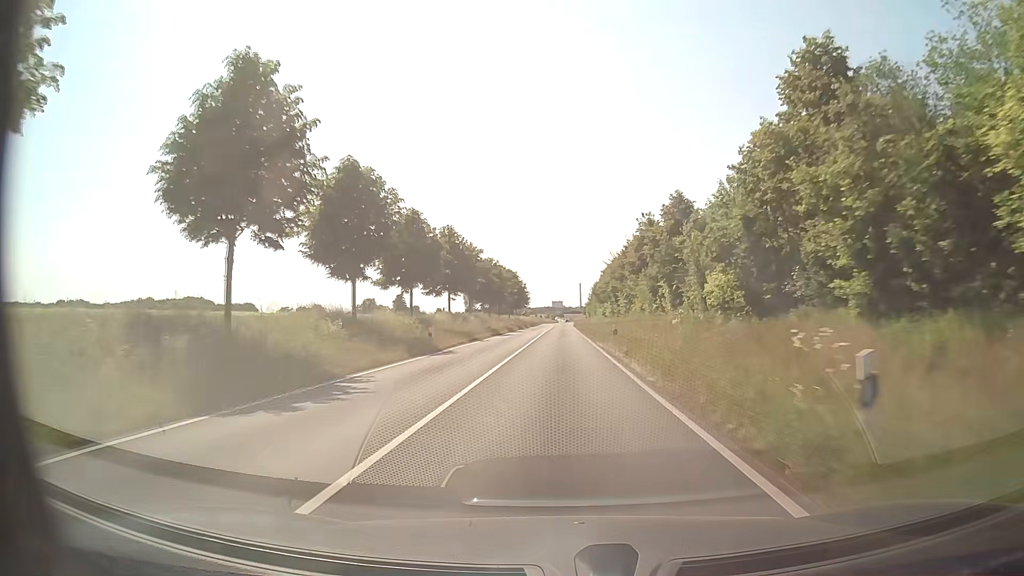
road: secondary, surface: asphalt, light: Day
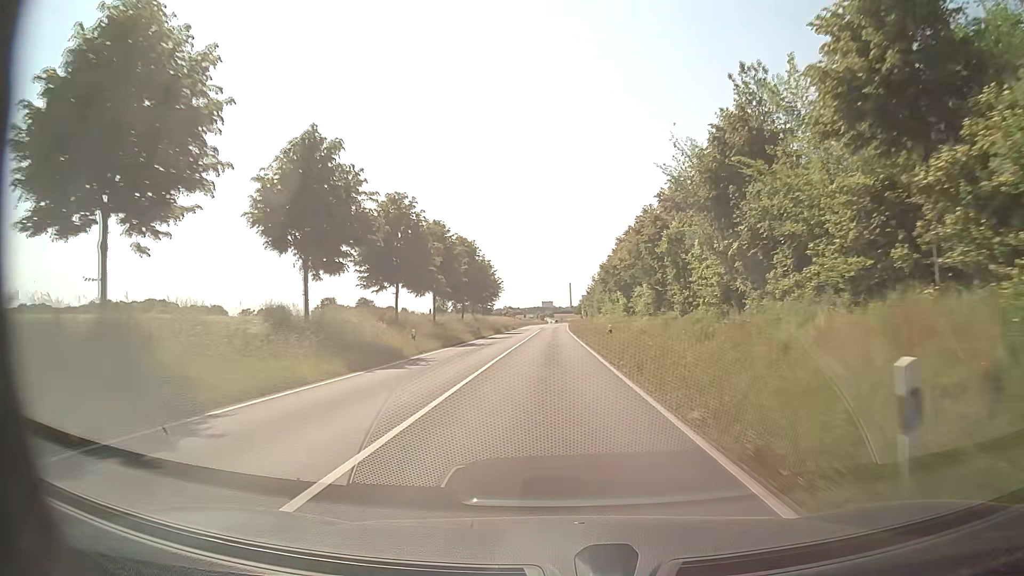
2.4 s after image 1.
(+0.3, +51.3) m; +1°
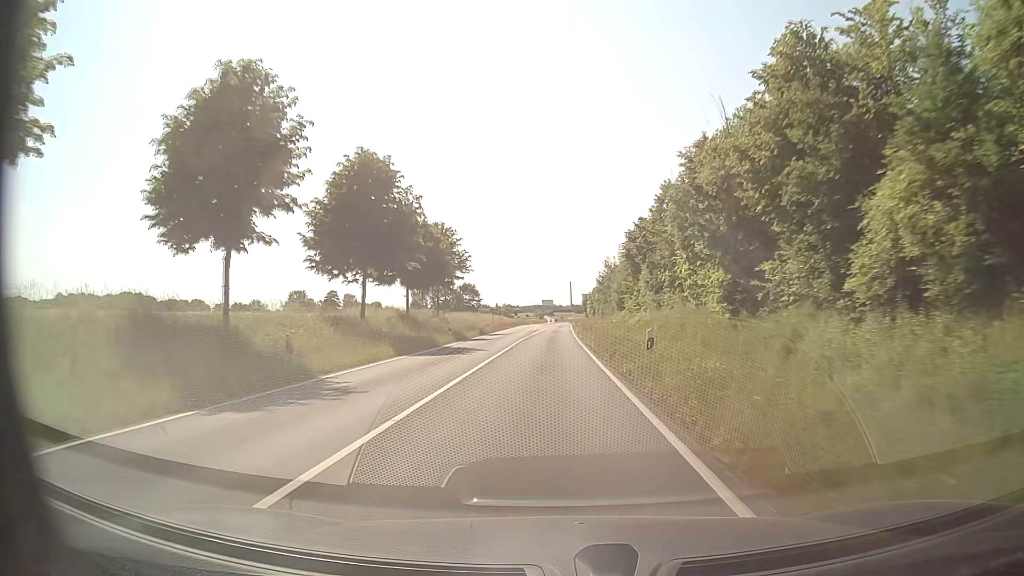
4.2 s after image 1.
(-0.2, +38.9) m; 0°
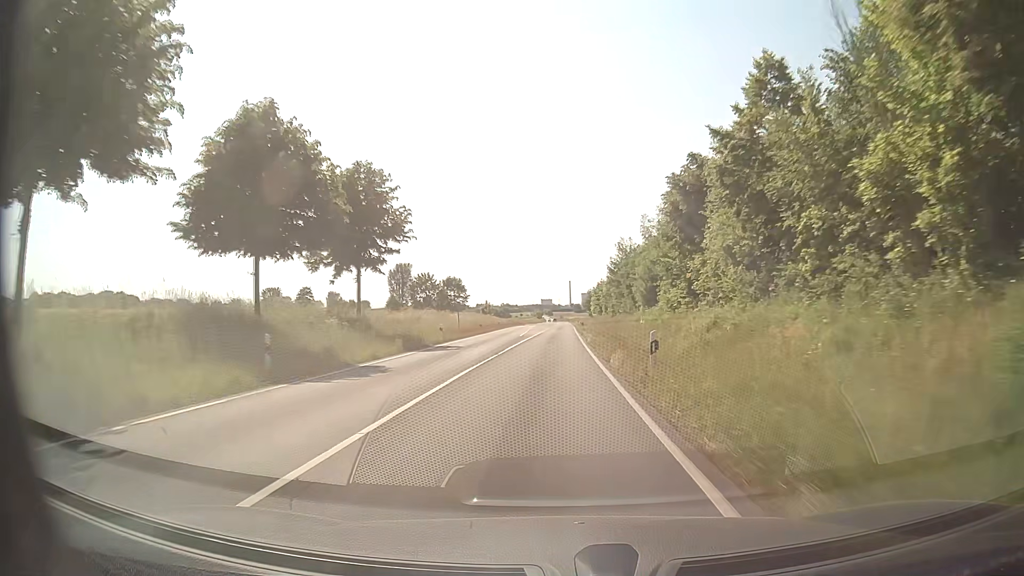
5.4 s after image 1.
(-0.1, +26.0) m; 0°
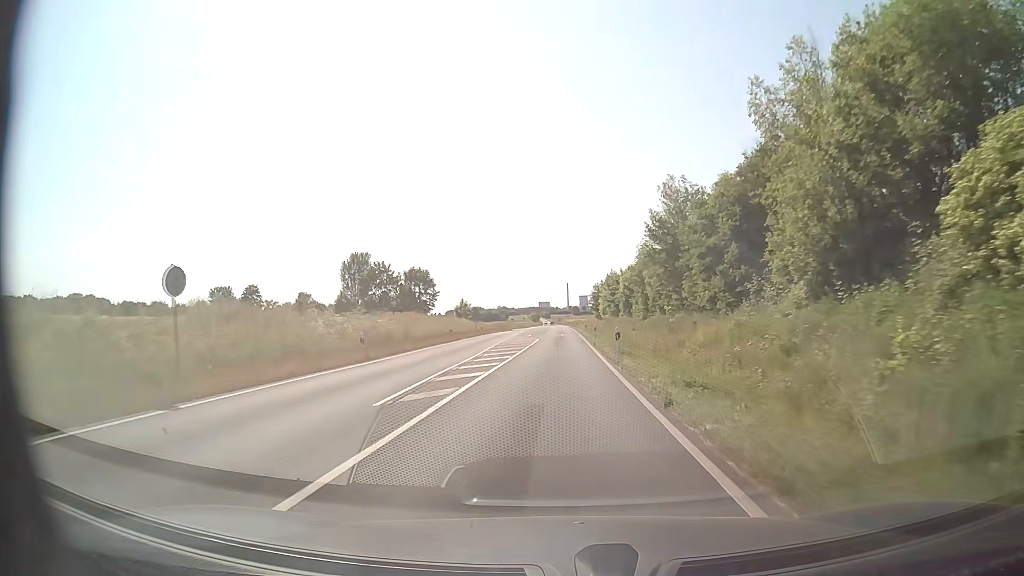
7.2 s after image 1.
(+0.1, +39.0) m; 0°
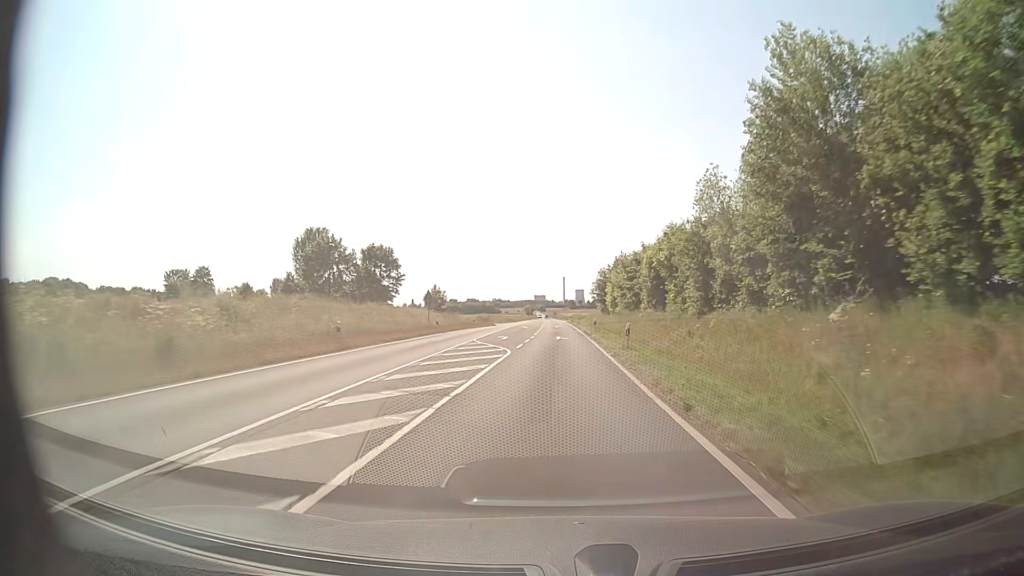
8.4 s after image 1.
(+0.1, +25.8) m; 0°
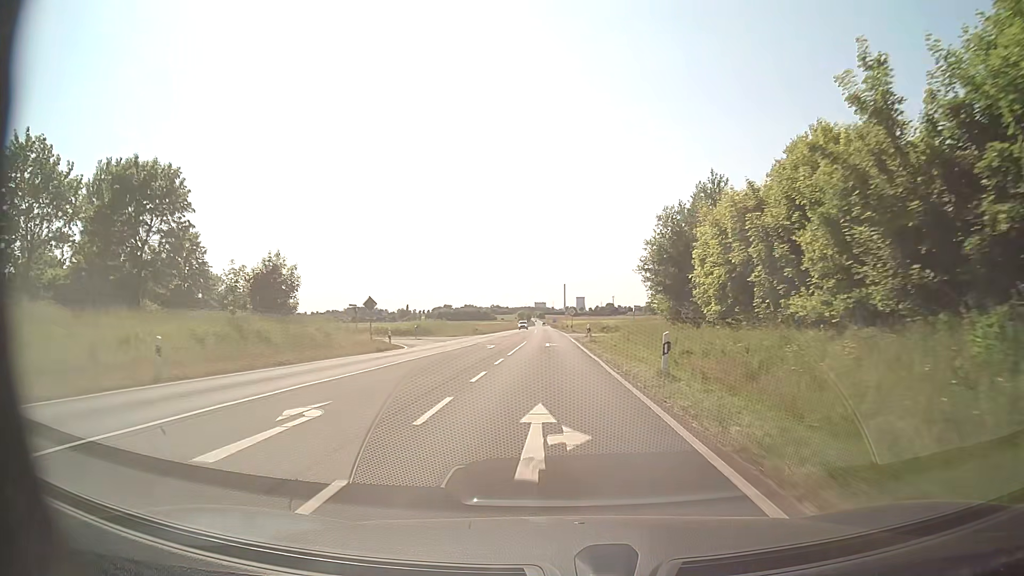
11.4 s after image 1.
(+0.3, +60.8) m; 0°
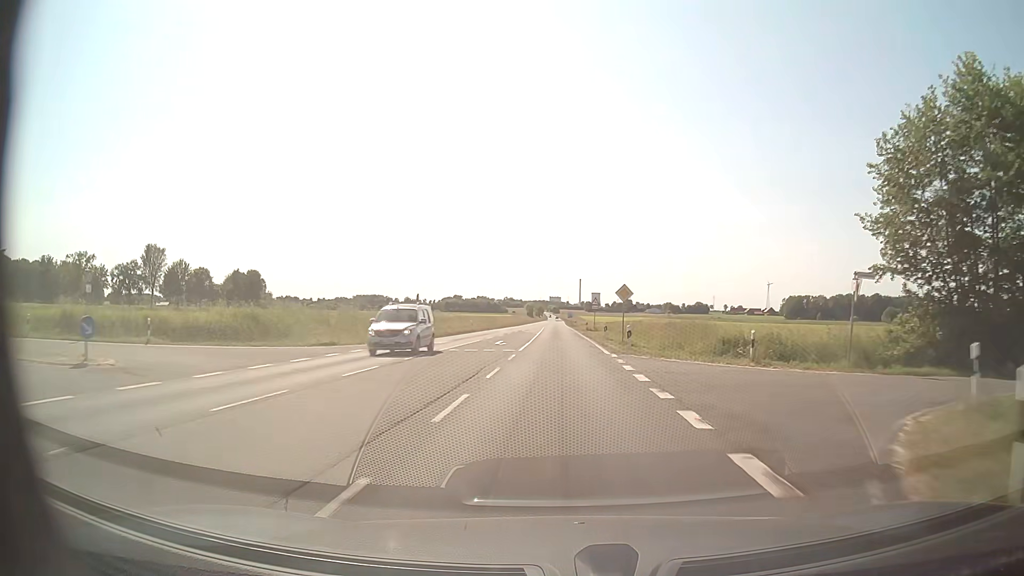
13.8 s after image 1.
(-0.7, +47.0) m; -1°
(0, +10) (0, +20) (0, +30) (0, +40) (0, +50) (0, +60) (0, +70) (0, +80) (0, +90) (0, +100) m
